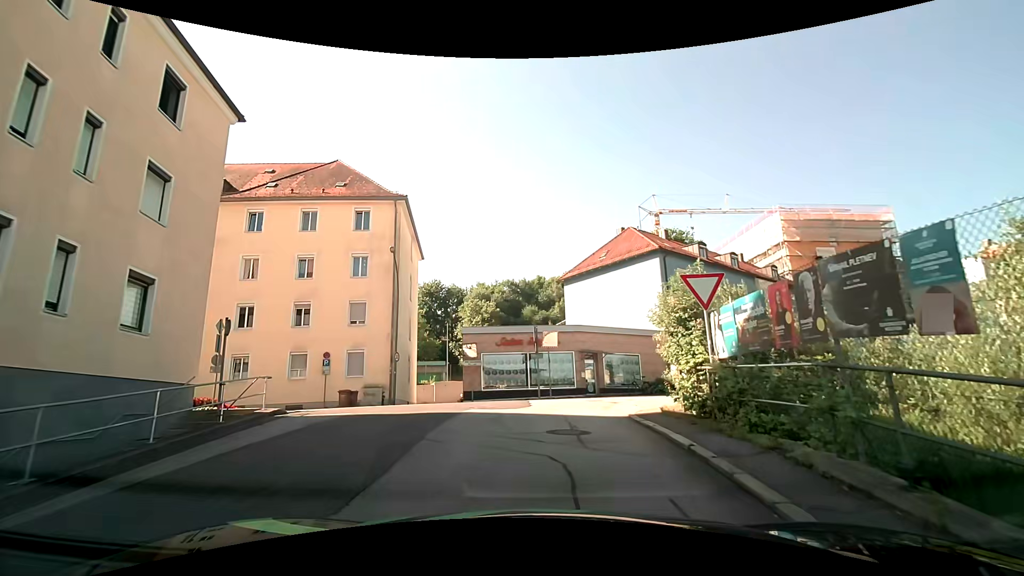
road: residential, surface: asphalt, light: Day
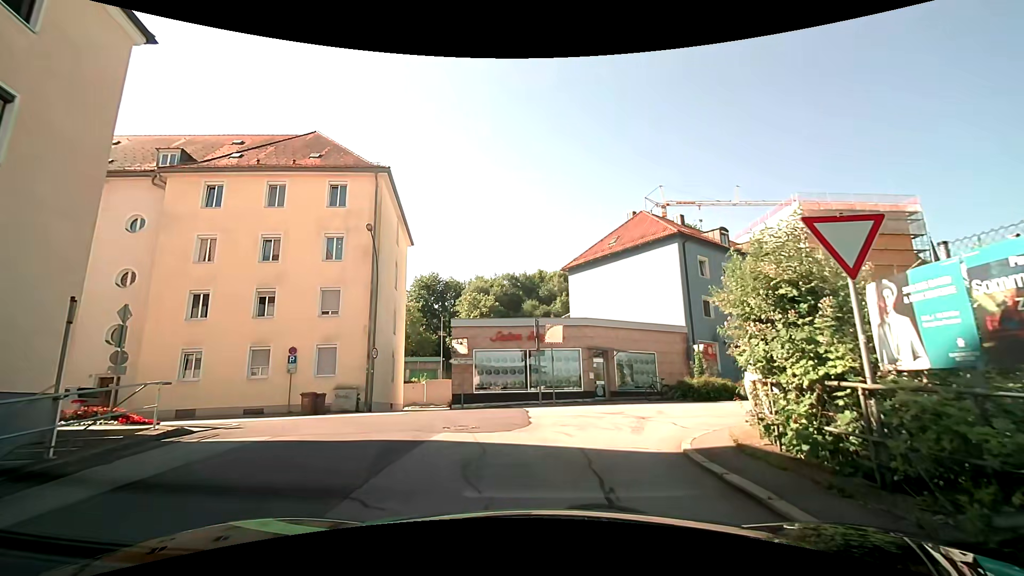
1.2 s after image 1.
(0.0, +4.2) m; +1°
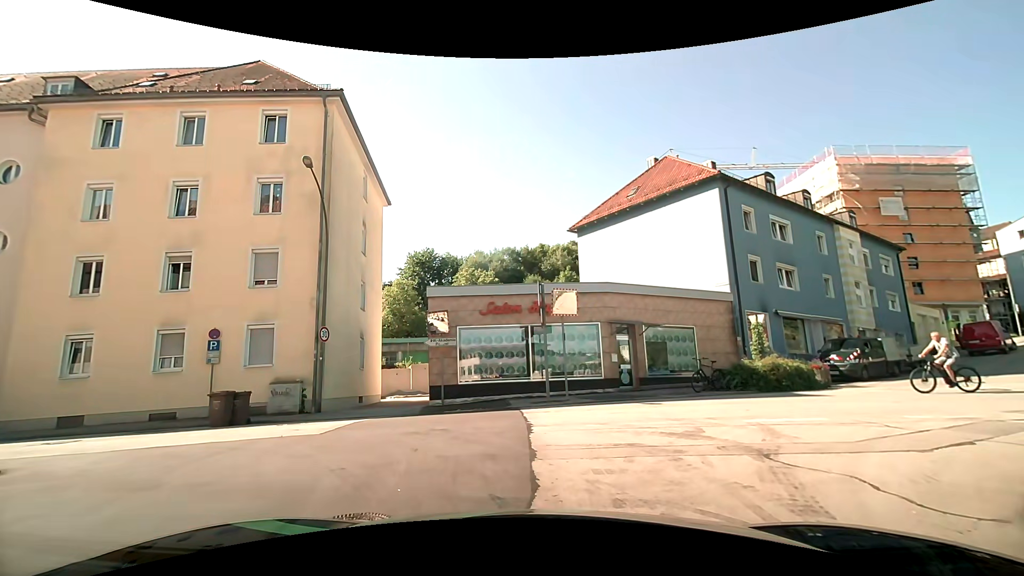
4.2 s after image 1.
(0.0, +6.5) m; 0°
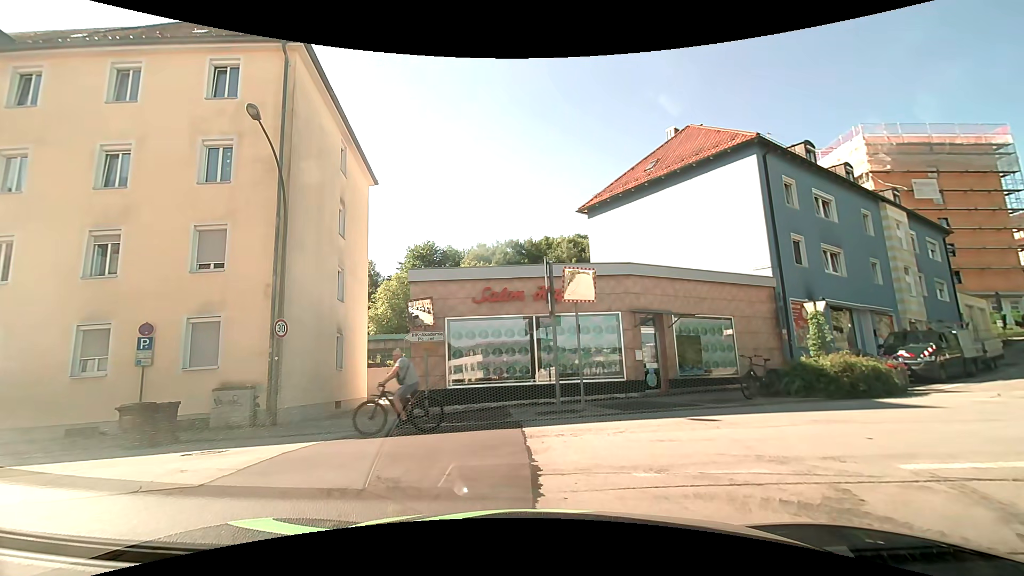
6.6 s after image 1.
(-0.1, +3.7) m; 0°
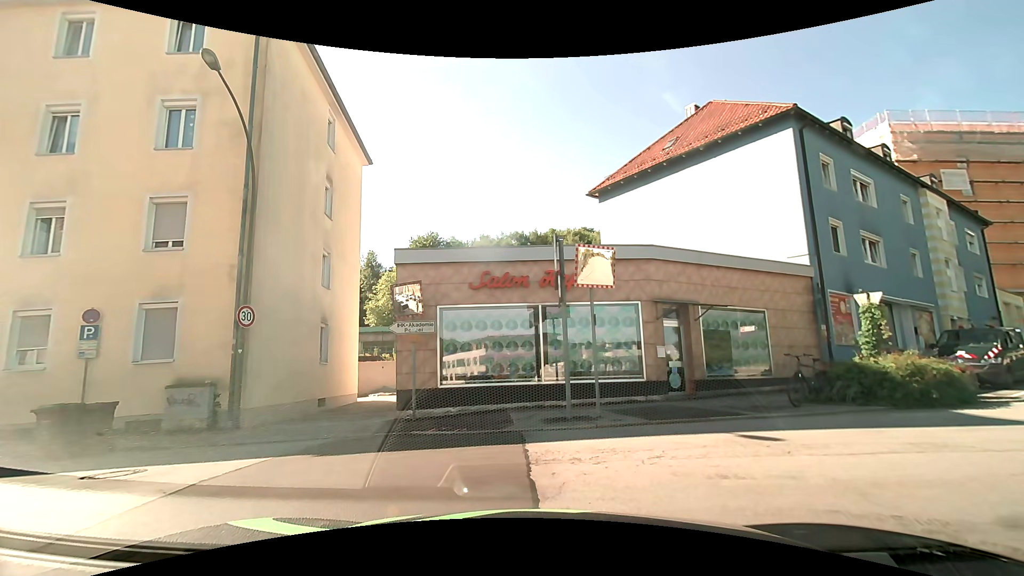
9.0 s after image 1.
(0.0, +2.2) m; 0°
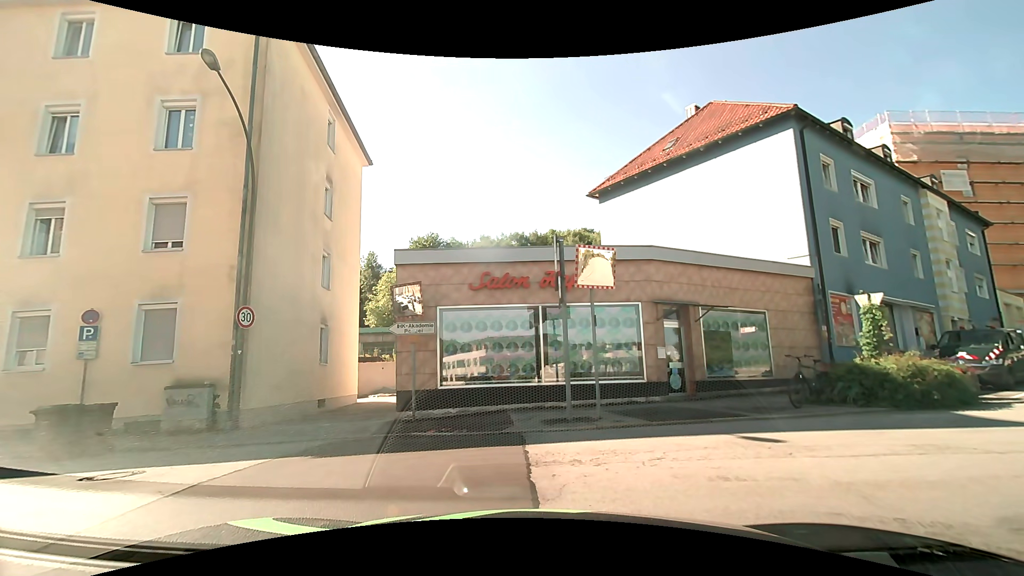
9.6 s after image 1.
(0.0, +0.1) m; 0°
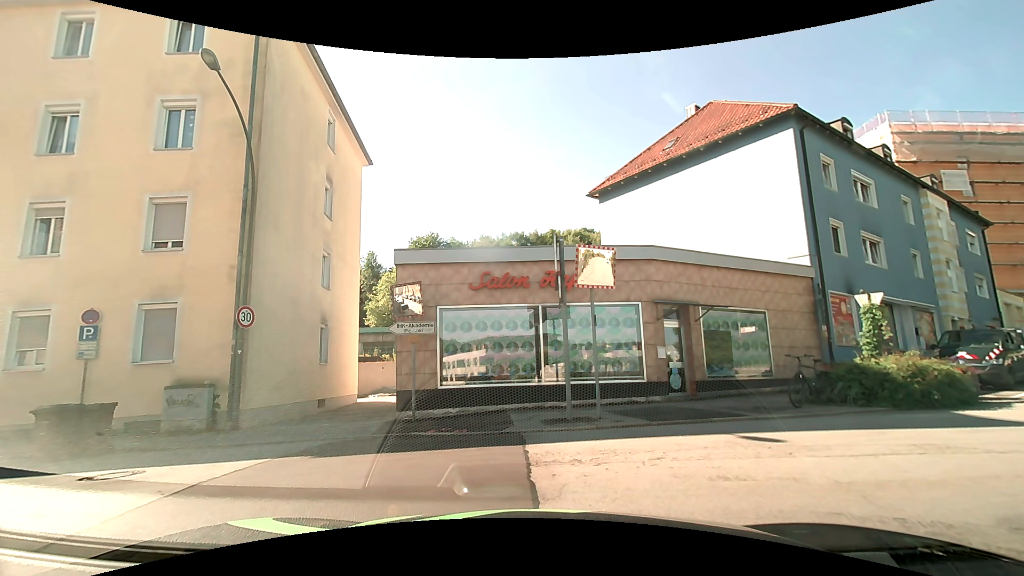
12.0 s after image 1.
(0.0, +0.1) m; 0°
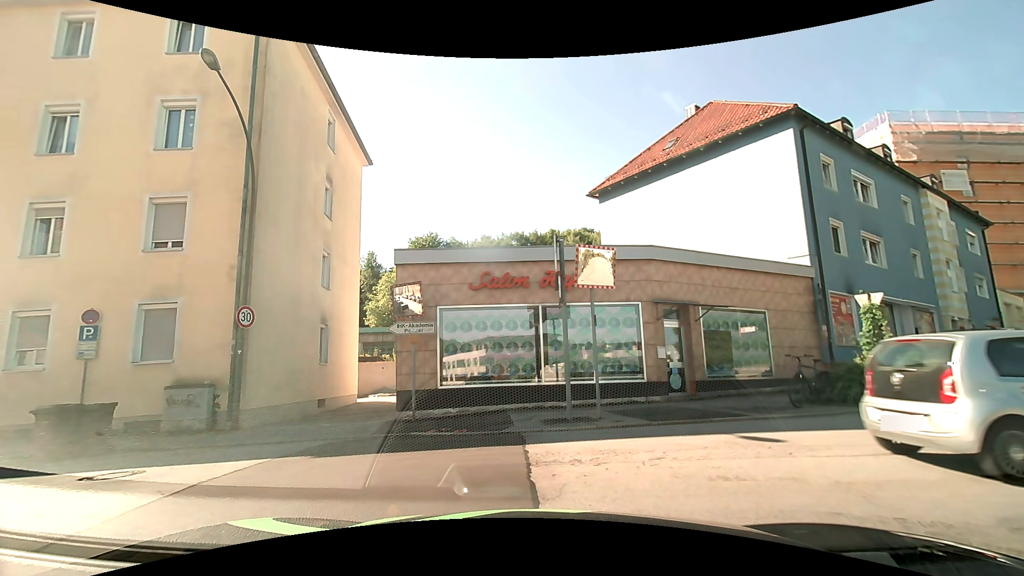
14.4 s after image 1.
(0.0, 0.0) m; 0°
(-5, +8) (-14, +8) (-24, +7) (-34, +5) (-44, +4) (-54, +2) (-64, +1) (-74, 0) (-84, -2) (-94, -3) m
